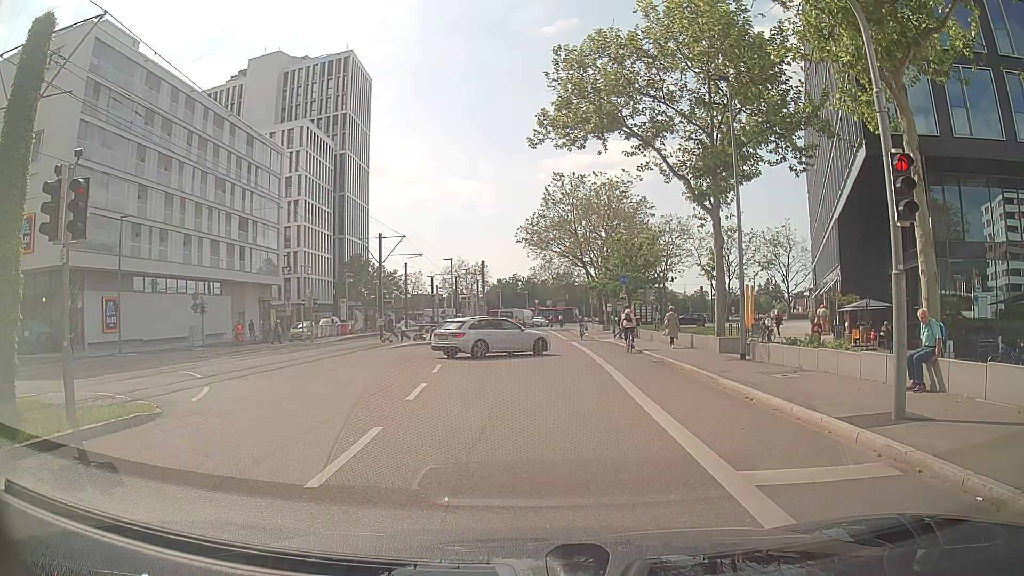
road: secondary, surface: asphalt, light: Day
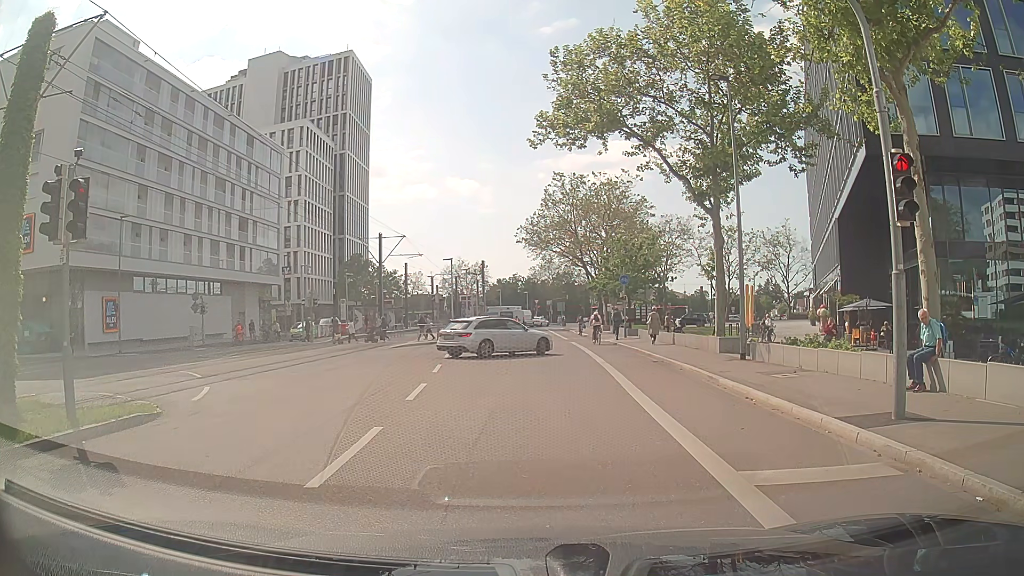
(0.0, 0.0) m; 0°
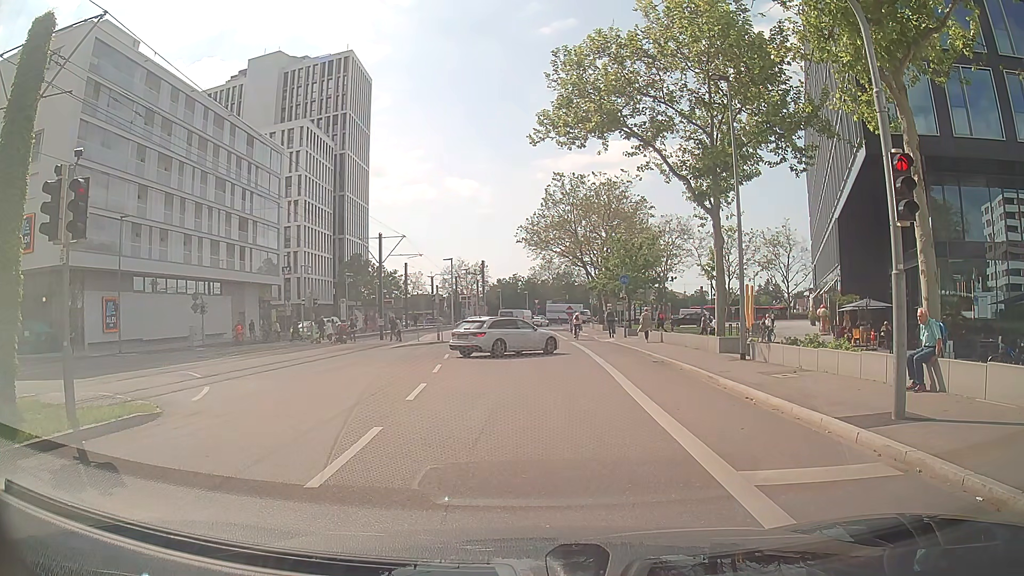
(0.0, 0.0) m; 0°
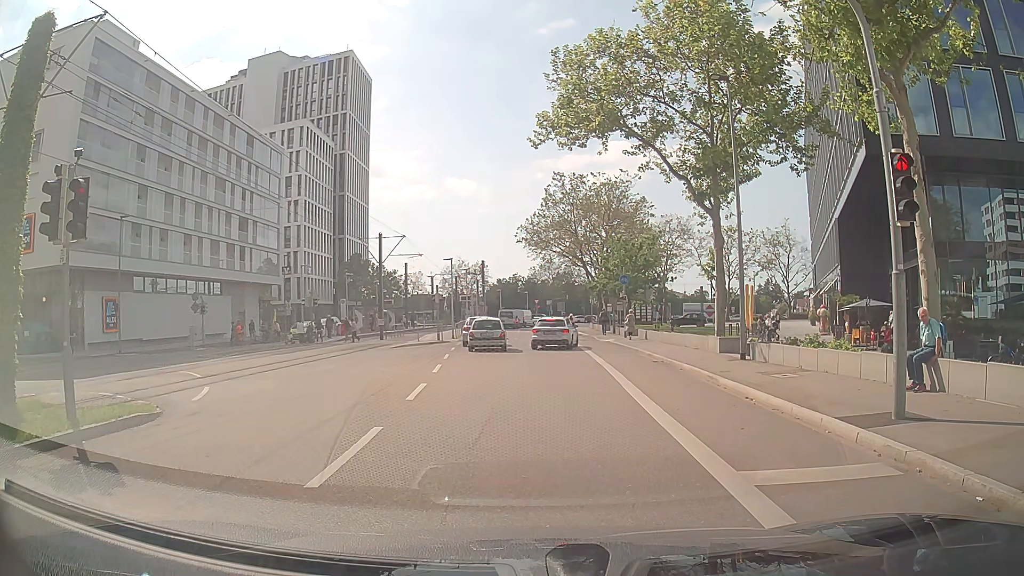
(0.0, 0.0) m; 0°
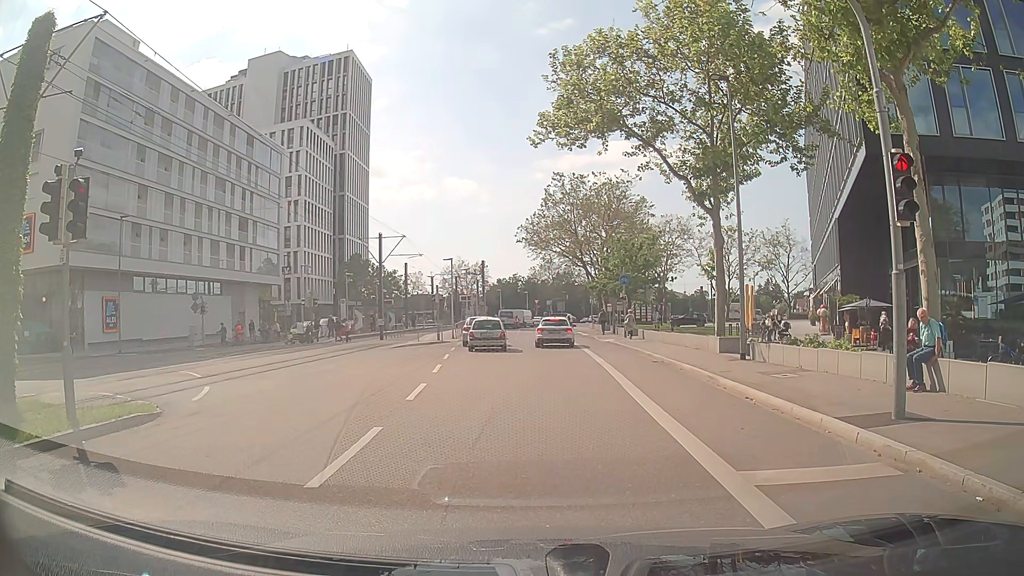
(0.0, 0.0) m; 0°
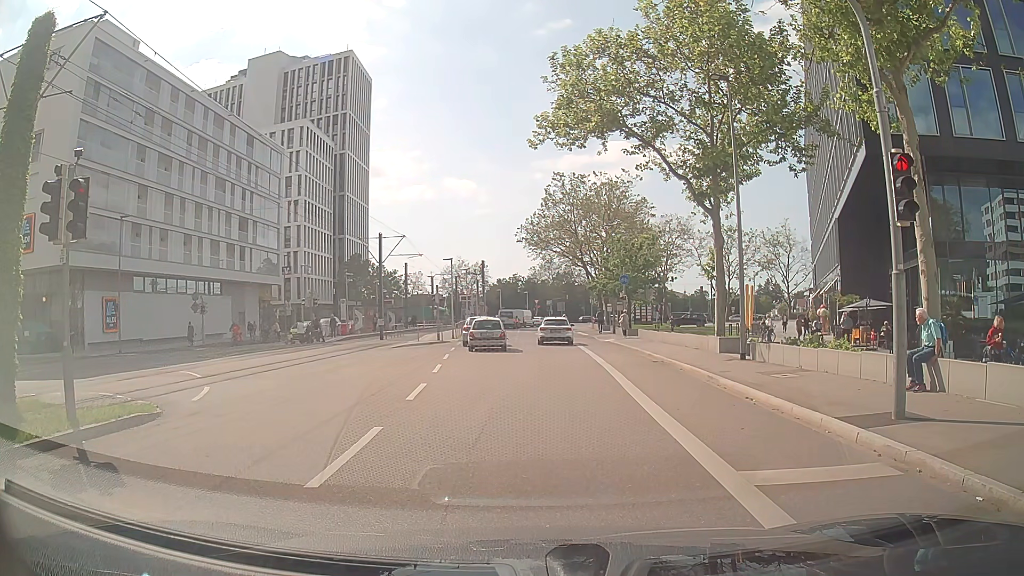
(0.0, 0.0) m; 0°
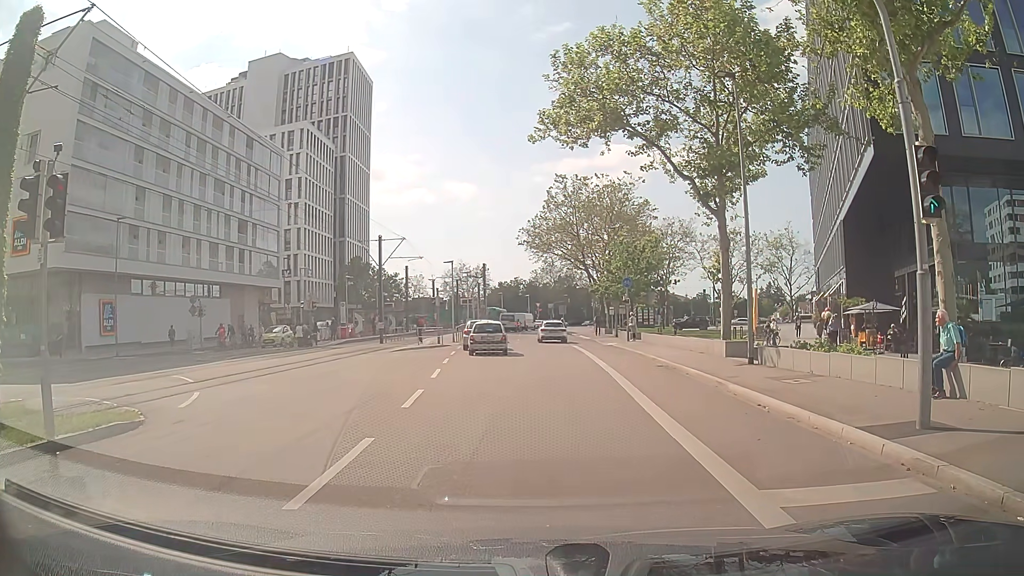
(0.0, +0.6) m; 0°
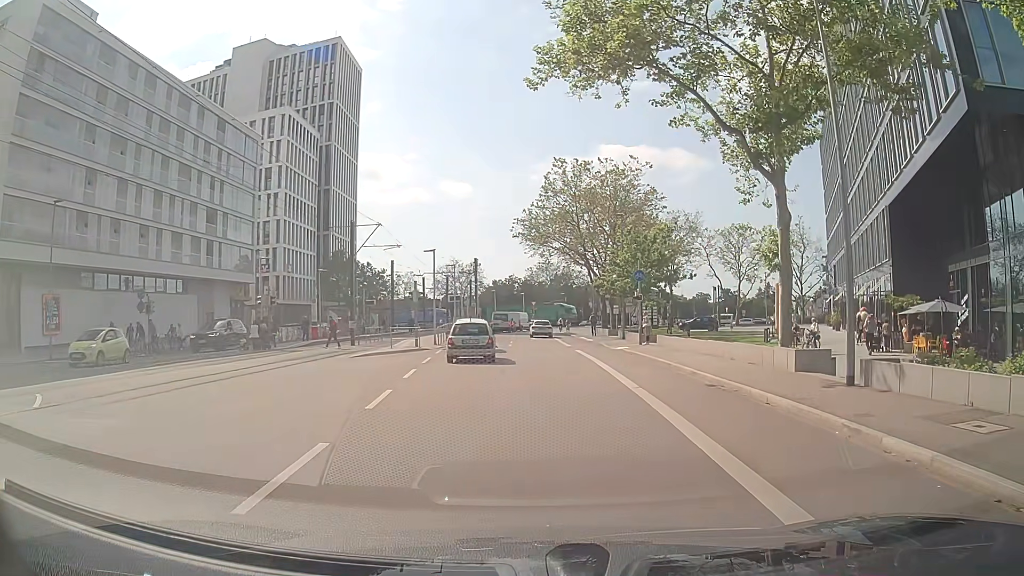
(-0.1, +6.7) m; 0°
(0, +10) (0, +20) (+1, +30) (+1, +40) (+1, +50) (+1, +60) (+1, +70) (+2, +80) (+6, +89) (+13, +97) m
